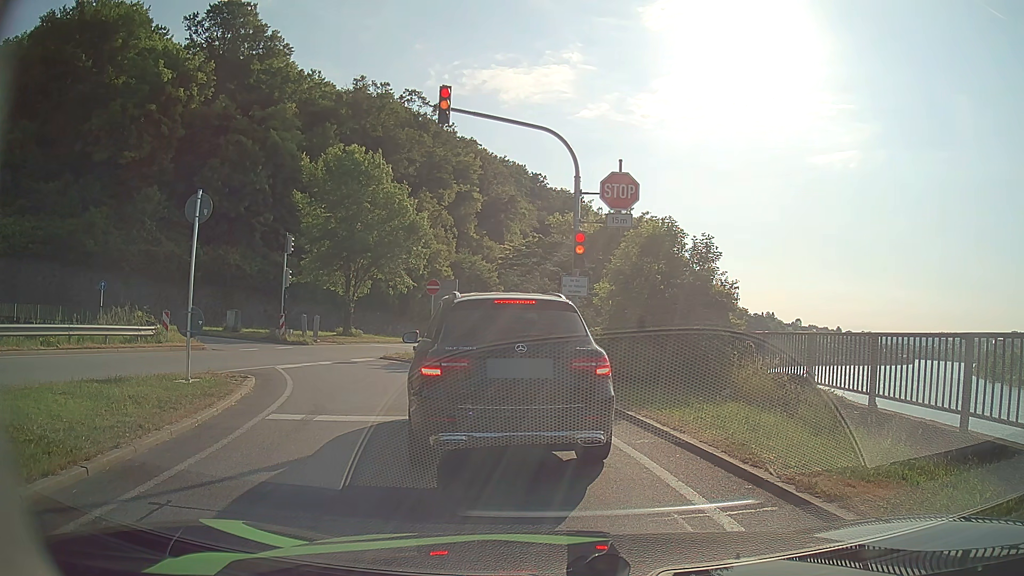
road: primary_link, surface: asphalt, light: Day
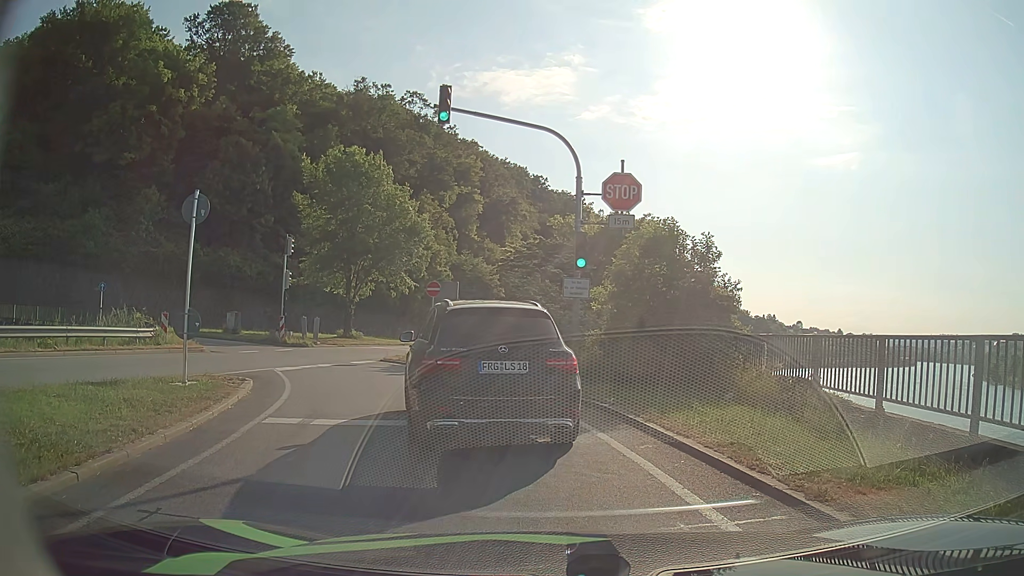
(0.0, +0.2) m; 0°
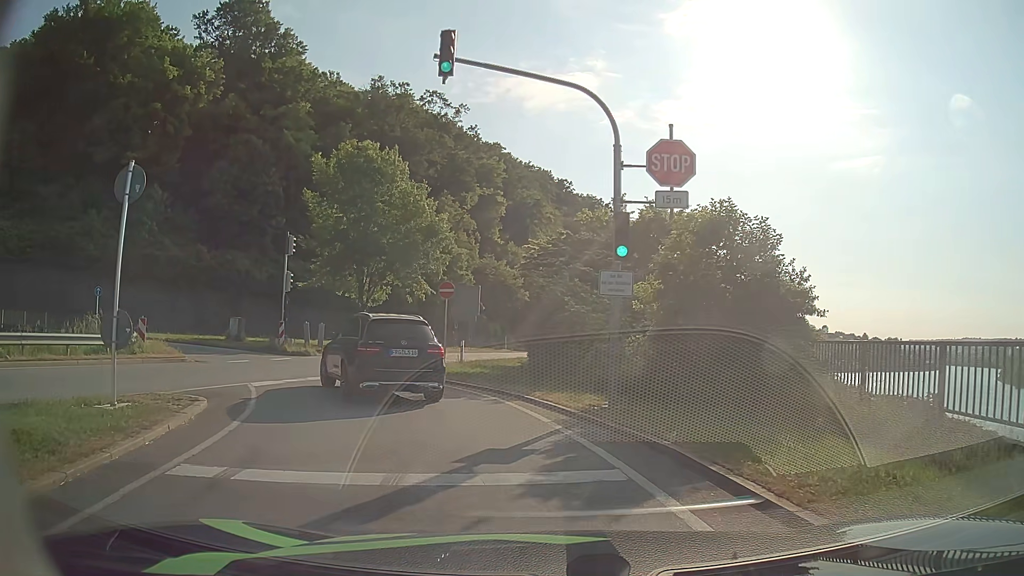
(0.0, +3.5) m; -2°
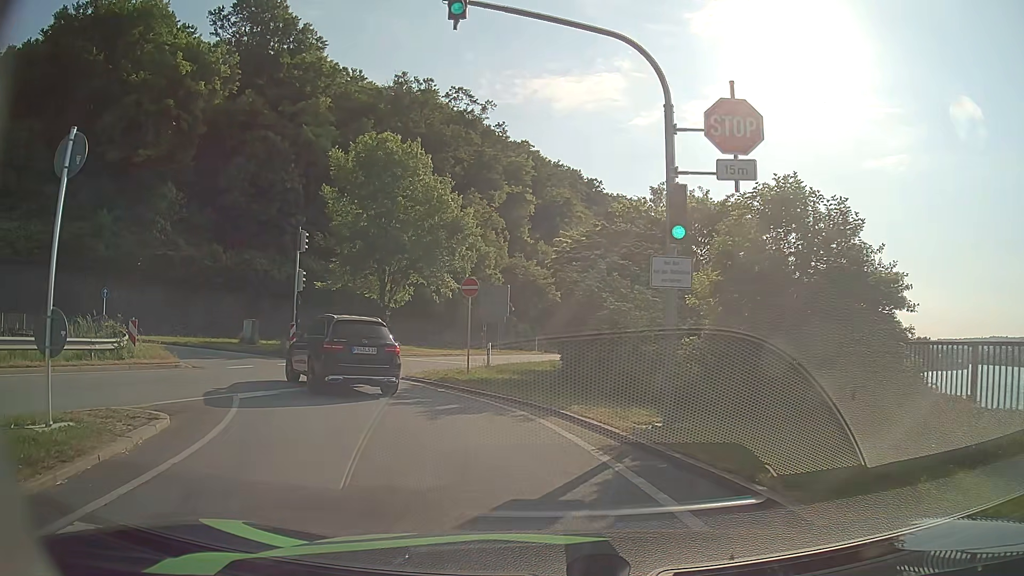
(-0.1, +2.5) m; -3°
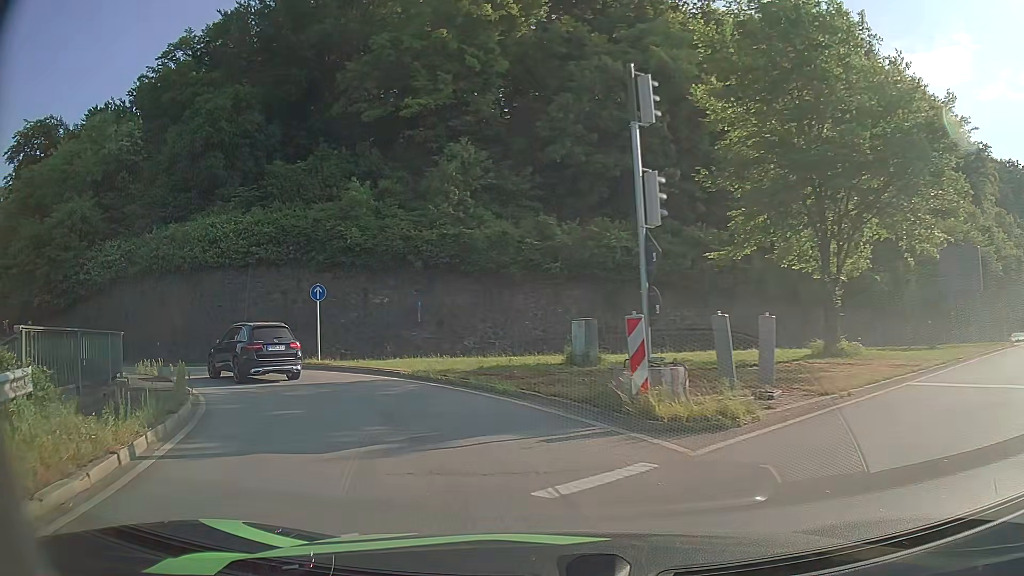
(-5.2, +18.2) m; -33°
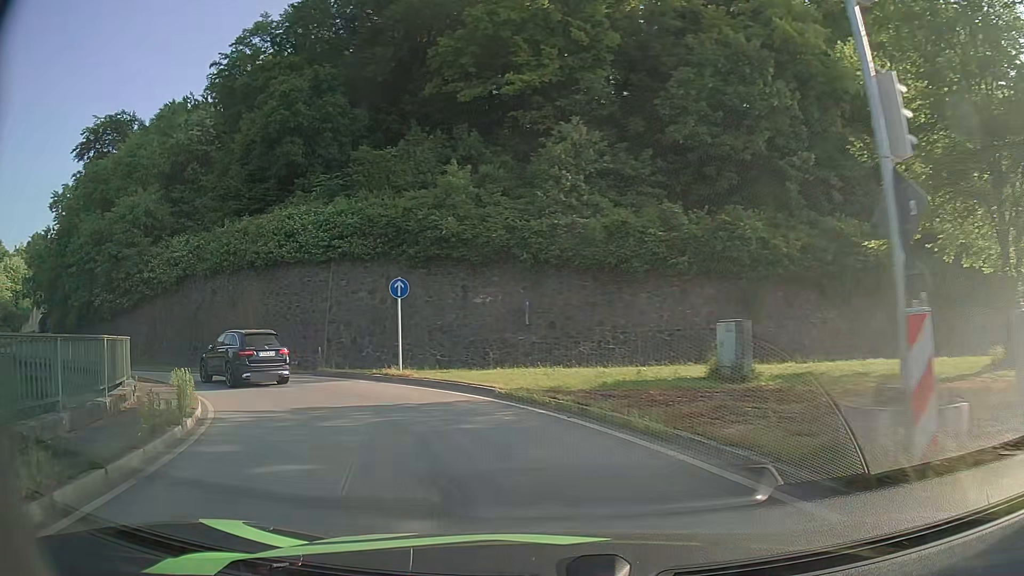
(-0.4, +4.6) m; -10°
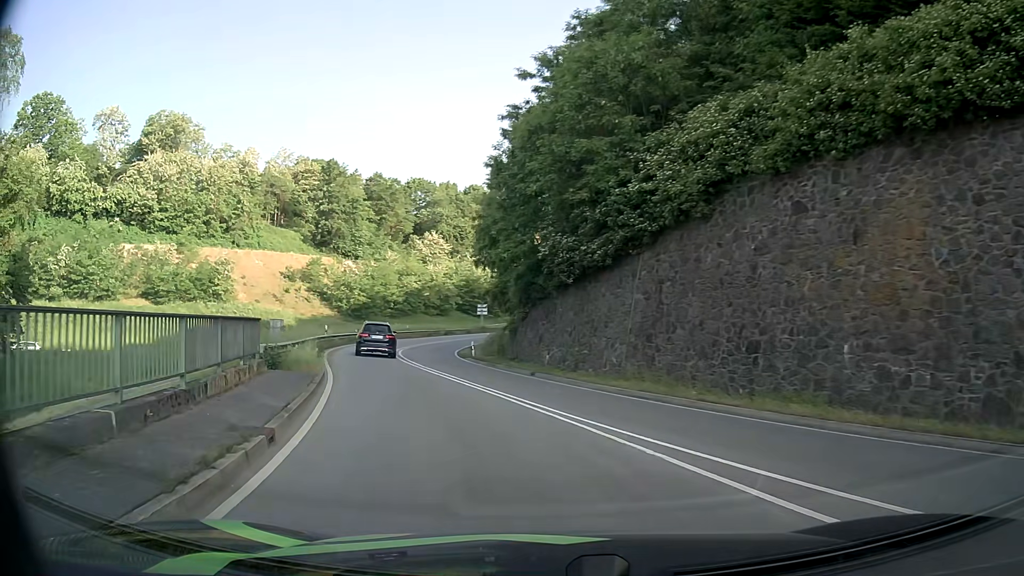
(-10.5, +21.4) m; -49°
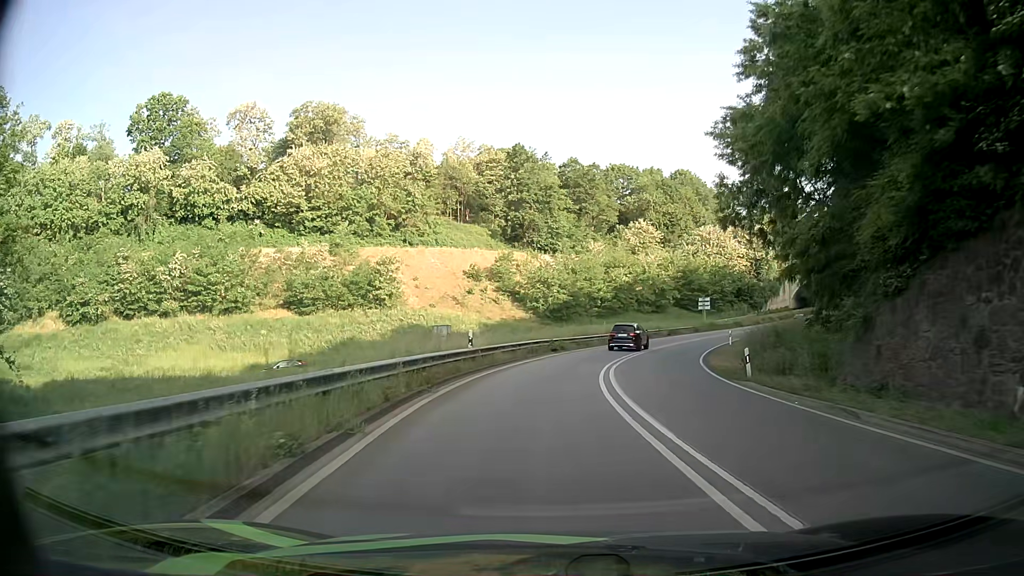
(-3.7, +18.1) m; -17°
(0, +10) (0, +20) (+2, +30) (+4, +40) (+7, +49) (+11, +58) (+15, +67) (+20, +76) (+25, +85) (+30, +93) m
